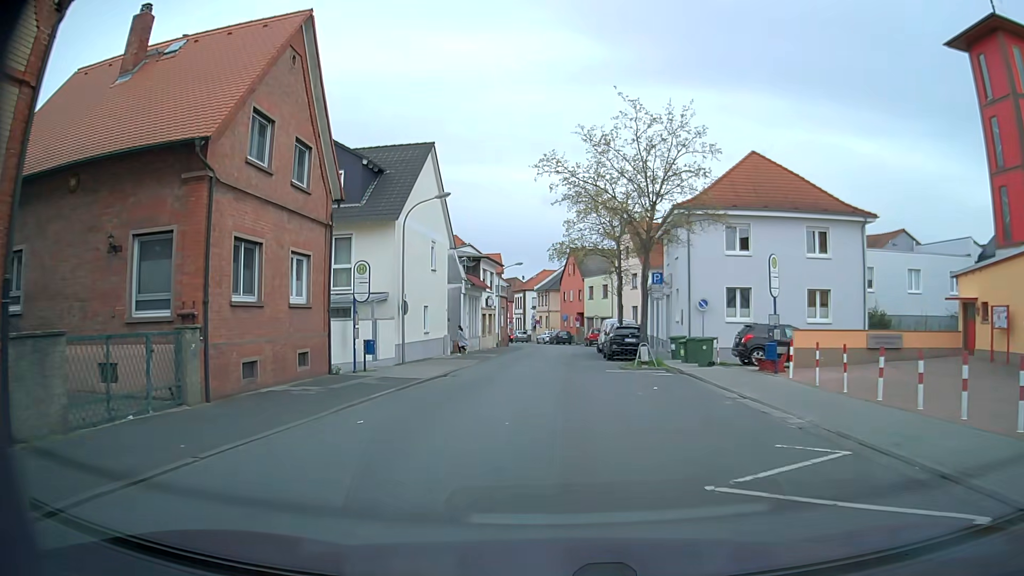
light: Day
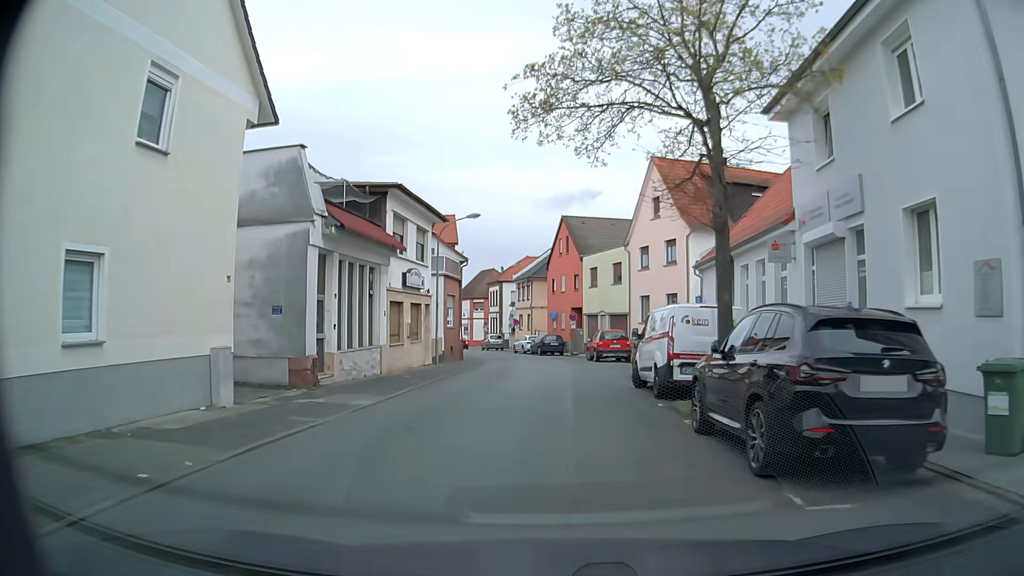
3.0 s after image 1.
(+0.7, +23.9) m; +2°
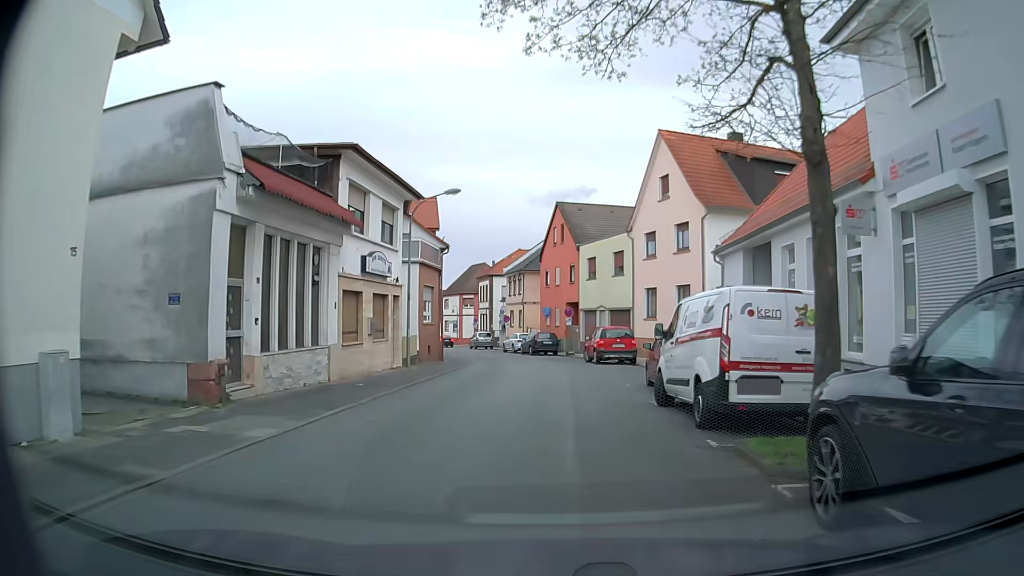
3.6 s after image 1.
(0.0, +4.8) m; +1°
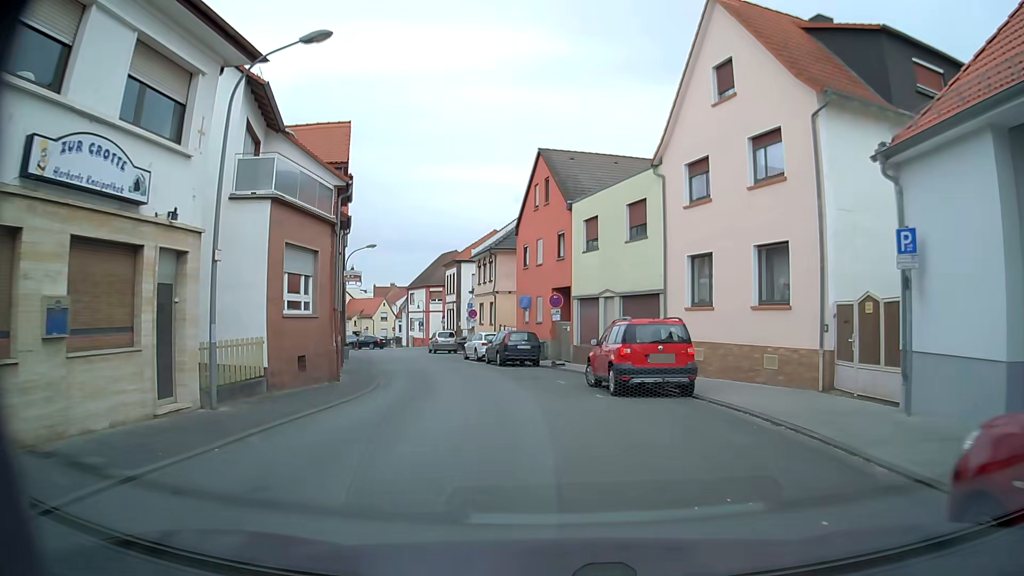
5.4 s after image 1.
(+0.1, +14.5) m; +2°
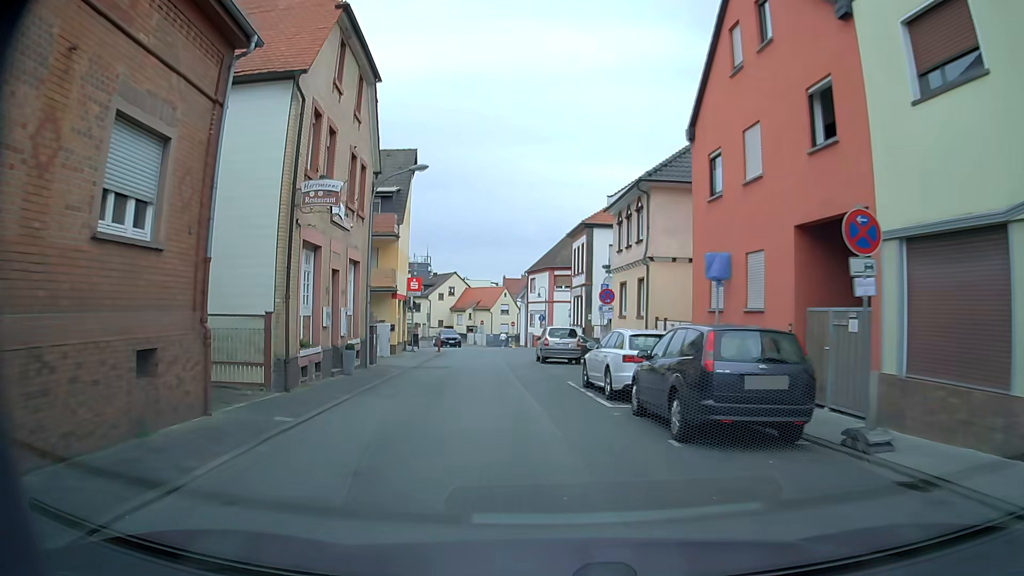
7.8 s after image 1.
(-1.9, +19.4) m; -12°
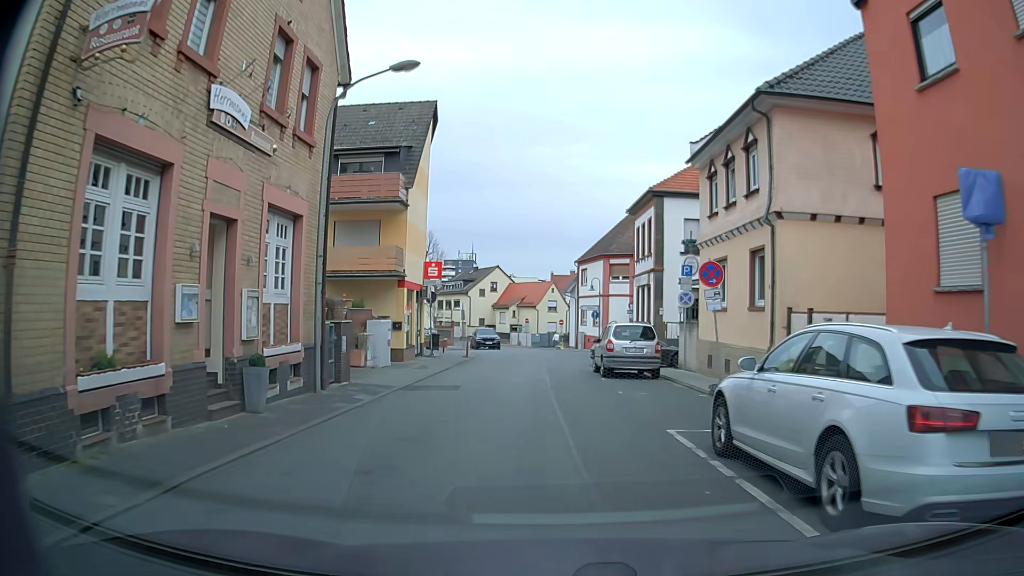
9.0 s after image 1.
(-0.4, +9.1) m; -4°
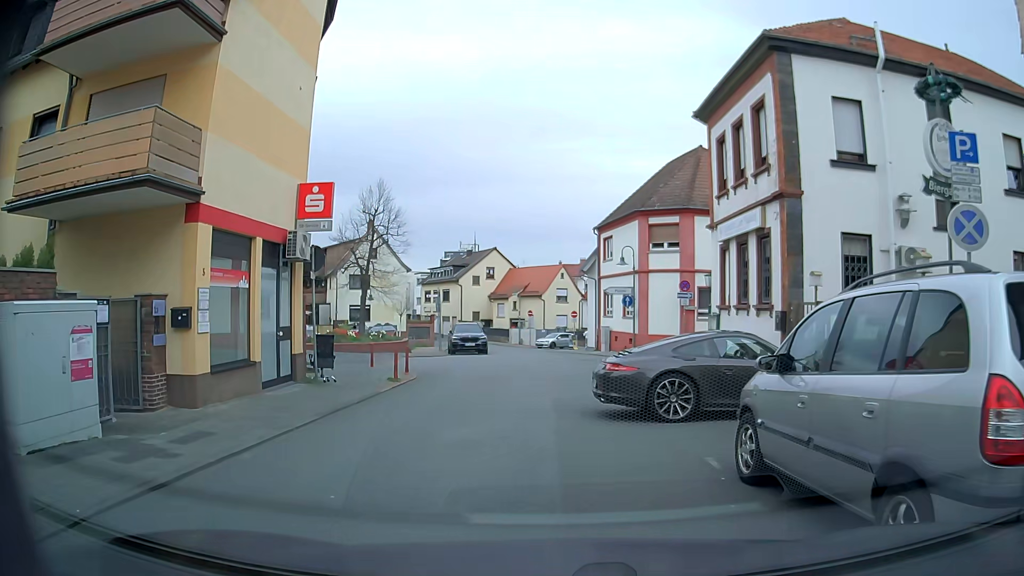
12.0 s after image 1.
(-0.1, +16.4) m; -1°
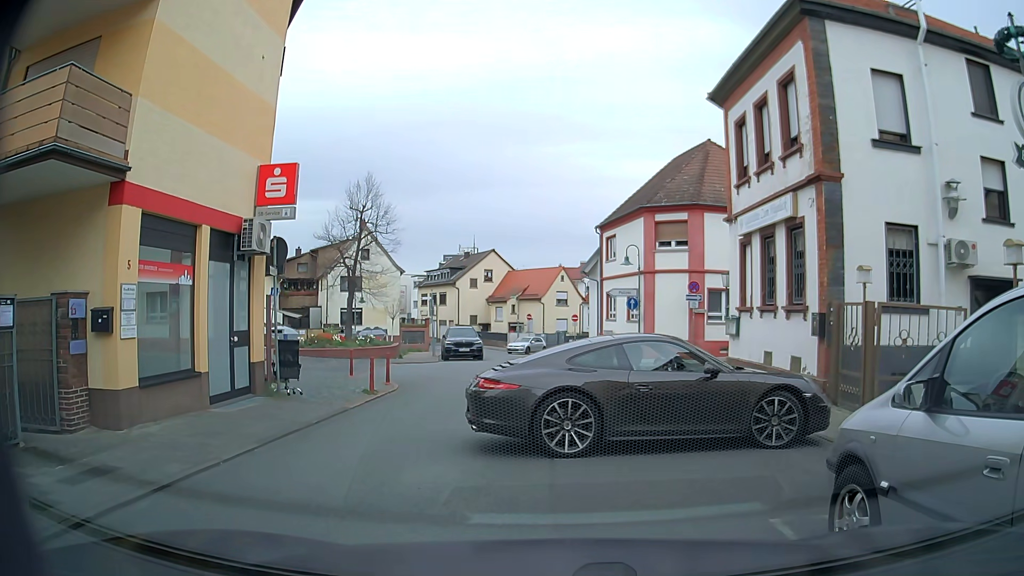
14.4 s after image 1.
(0.0, +2.0) m; +1°
